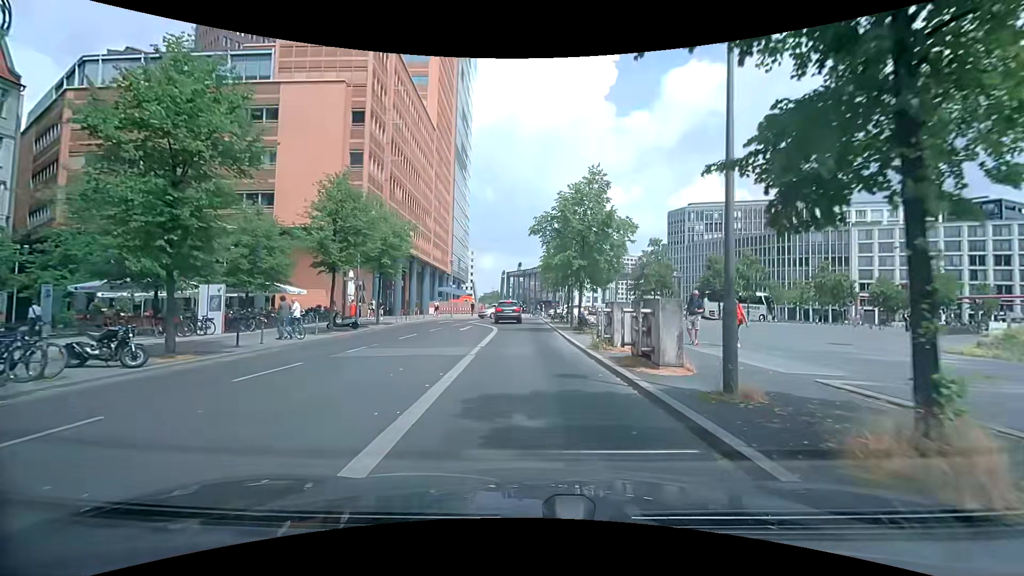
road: residential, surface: asphalt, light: Day
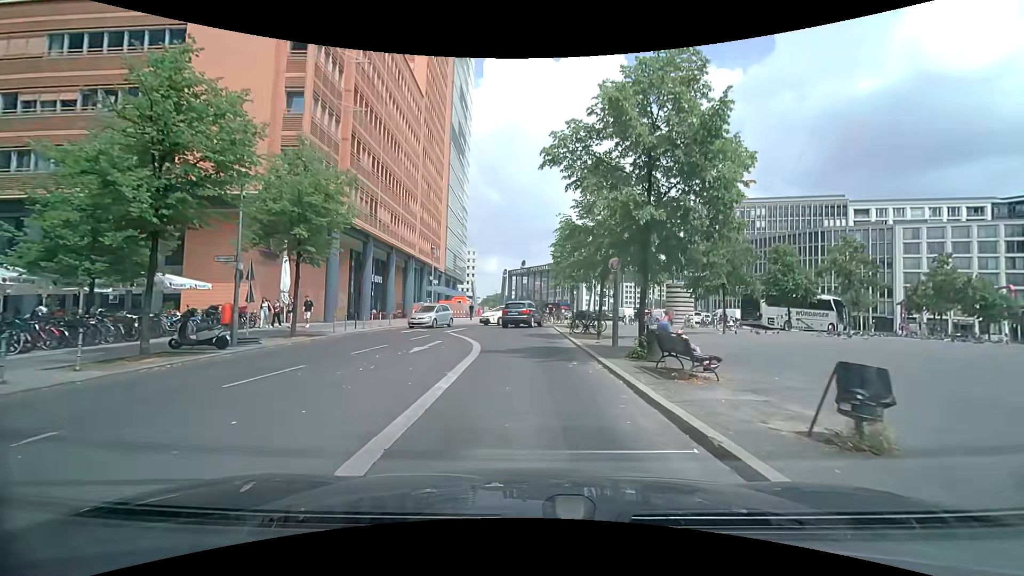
(-0.1, +13.1) m; 0°
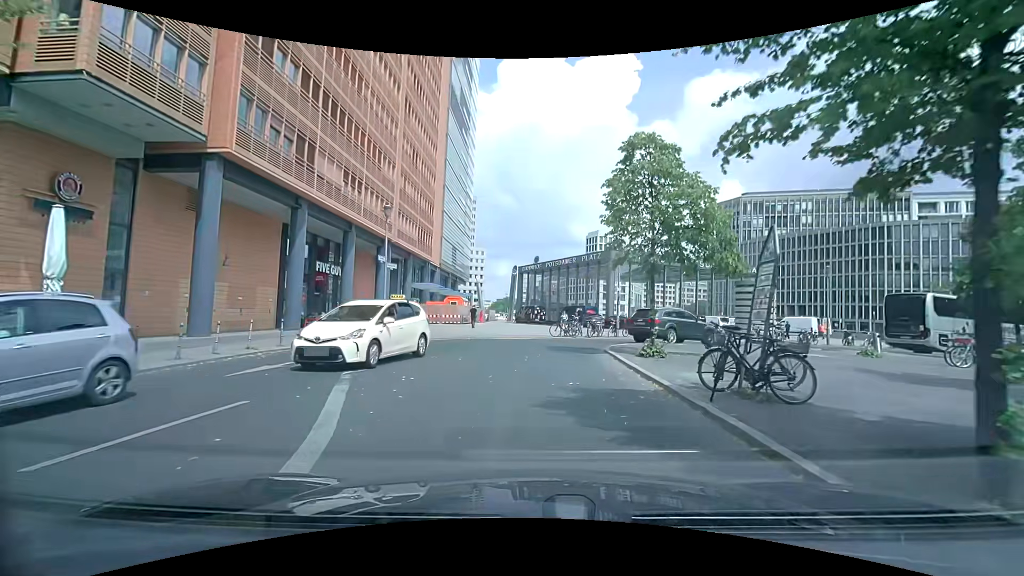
(-0.5, +16.7) m; -1°
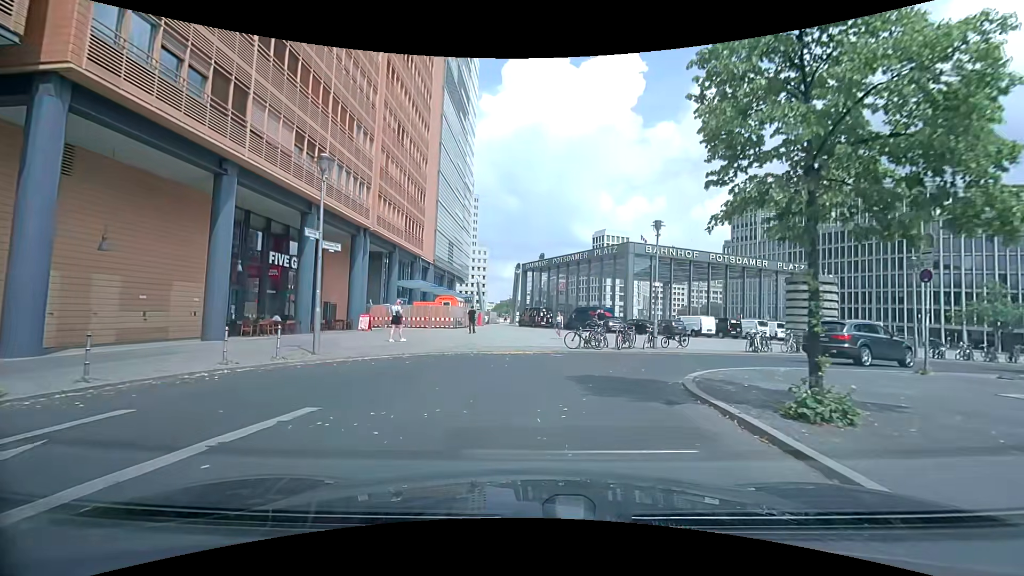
(-0.1, +7.9) m; -1°
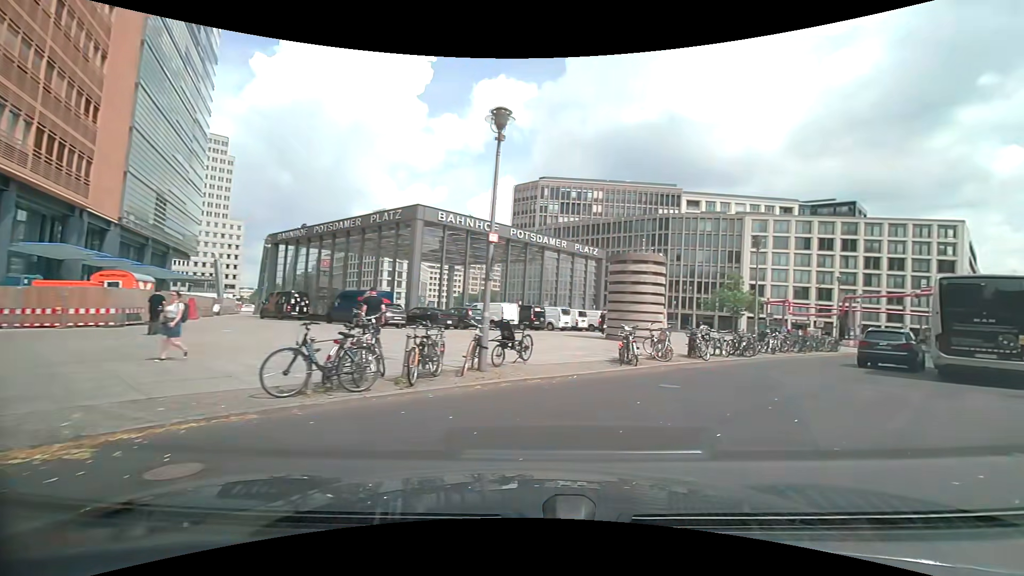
(+1.1, +12.8) m; +25°
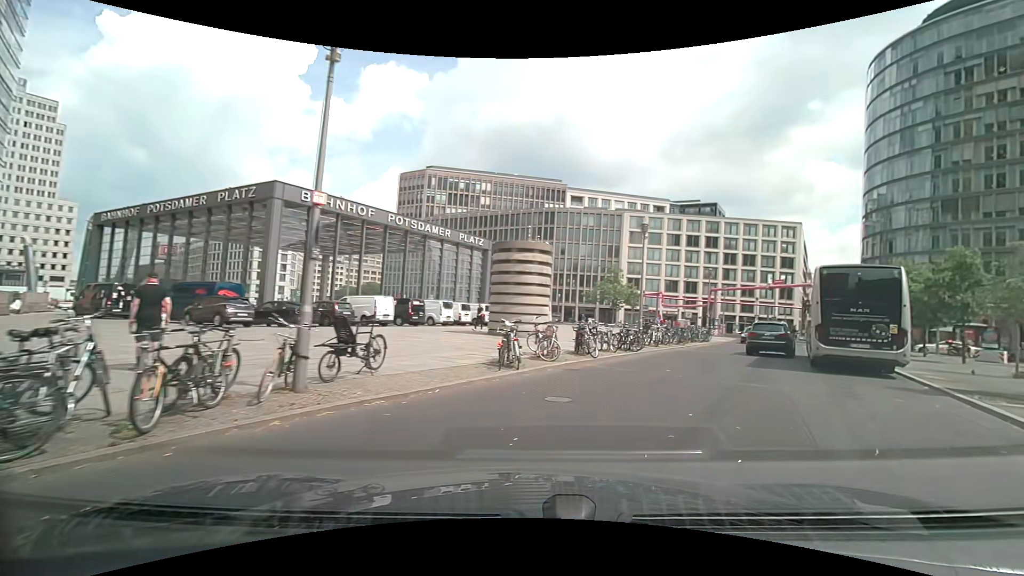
(+0.3, +3.1) m; +12°
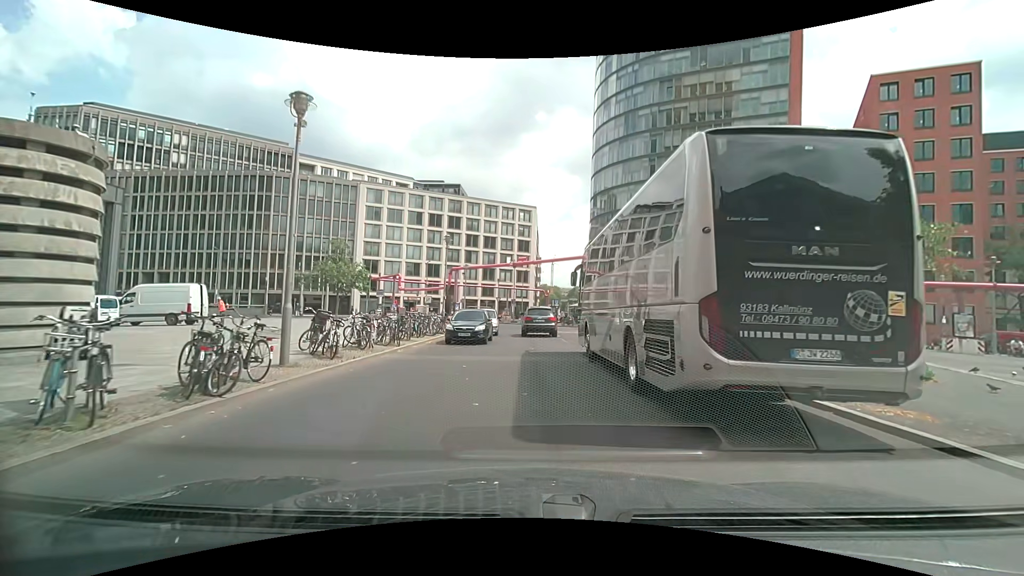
(+4.5, +12.8) m; +29°
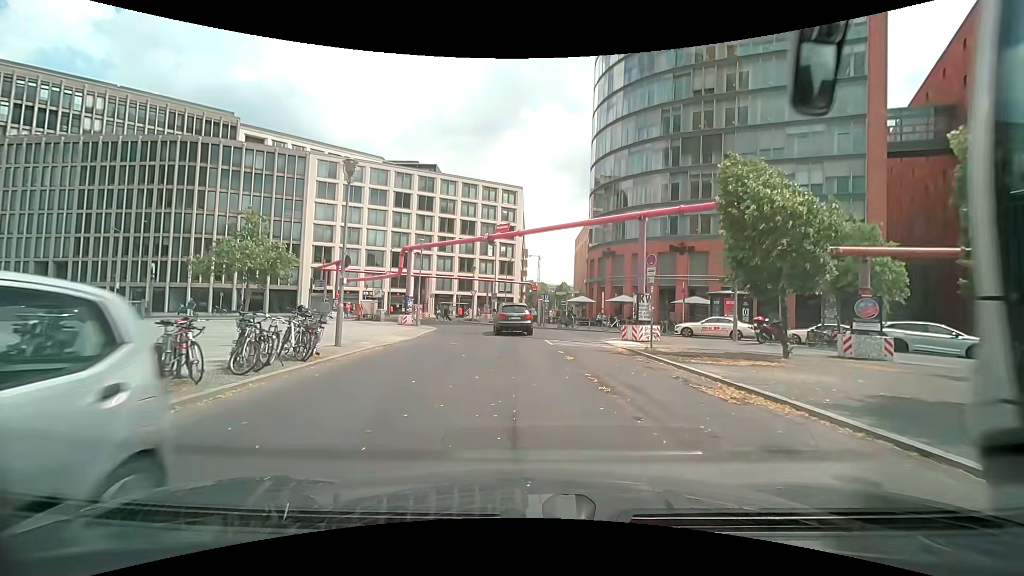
(0.0, +15.6) m; 0°
